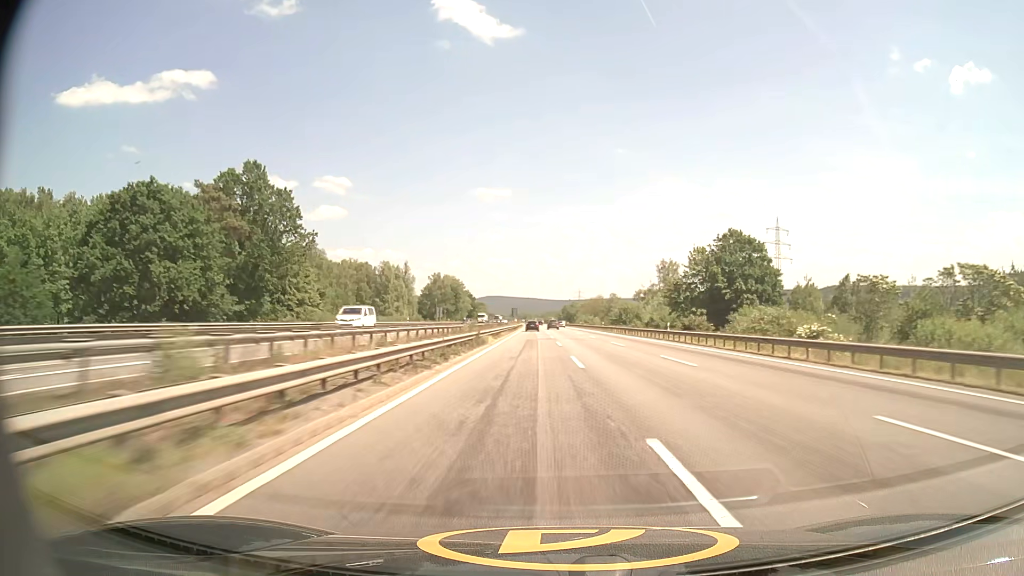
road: motorway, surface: asphalt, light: Day
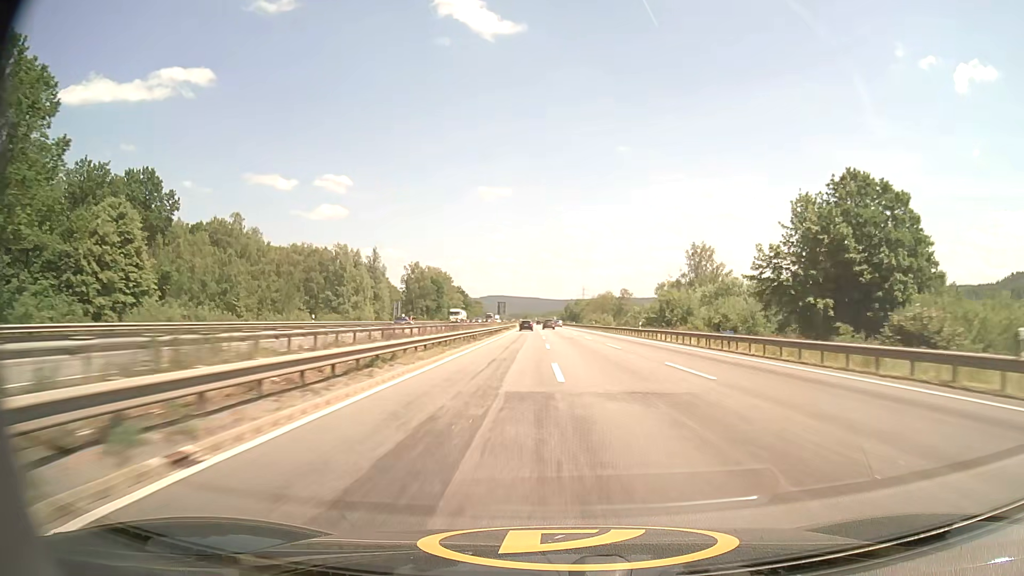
(0.0, +40.9) m; 0°
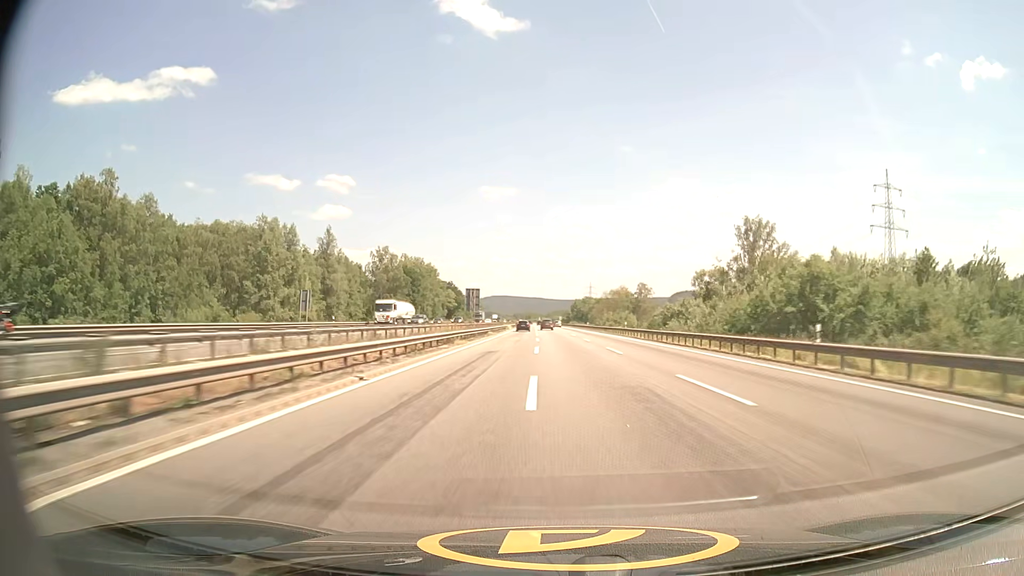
(-0.1, +40.7) m; 0°
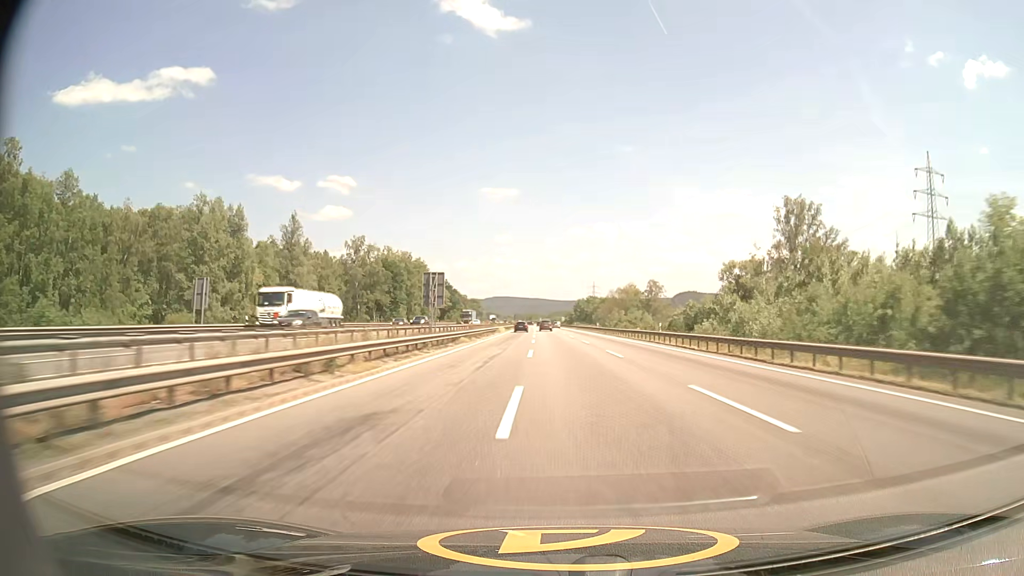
(0.0, +20.4) m; 0°
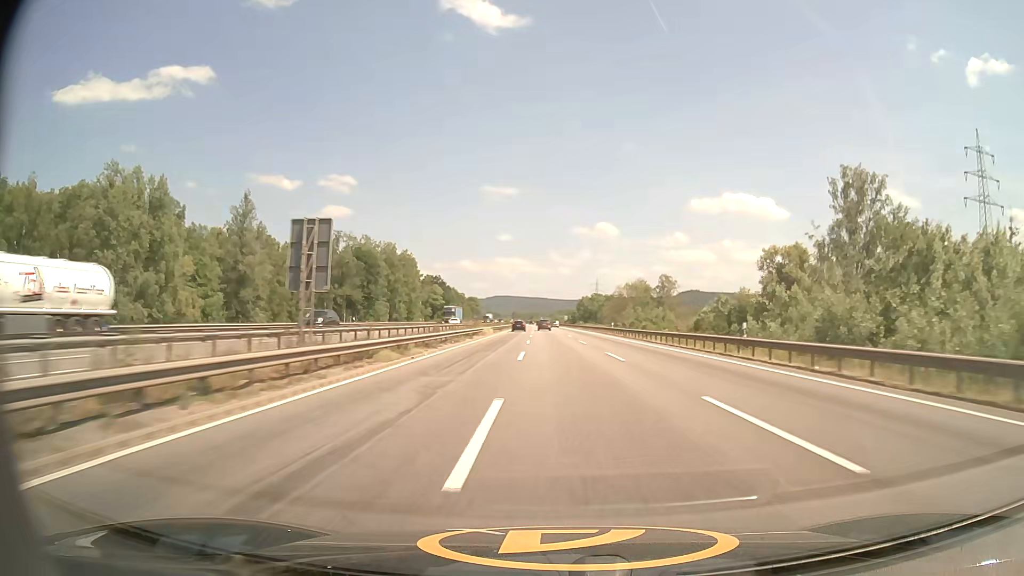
(0.0, +20.5) m; 0°
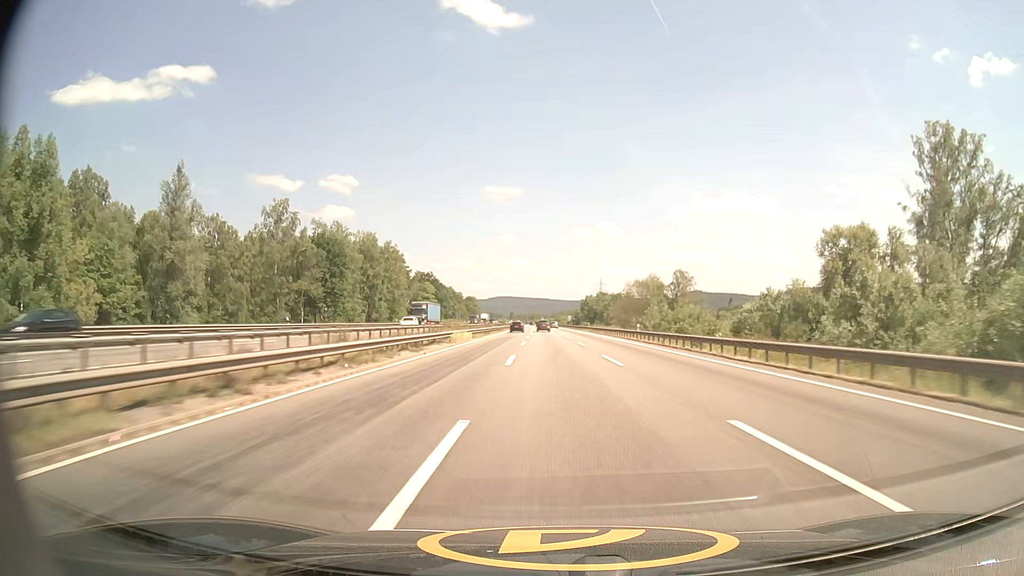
(0.0, +20.5) m; 0°
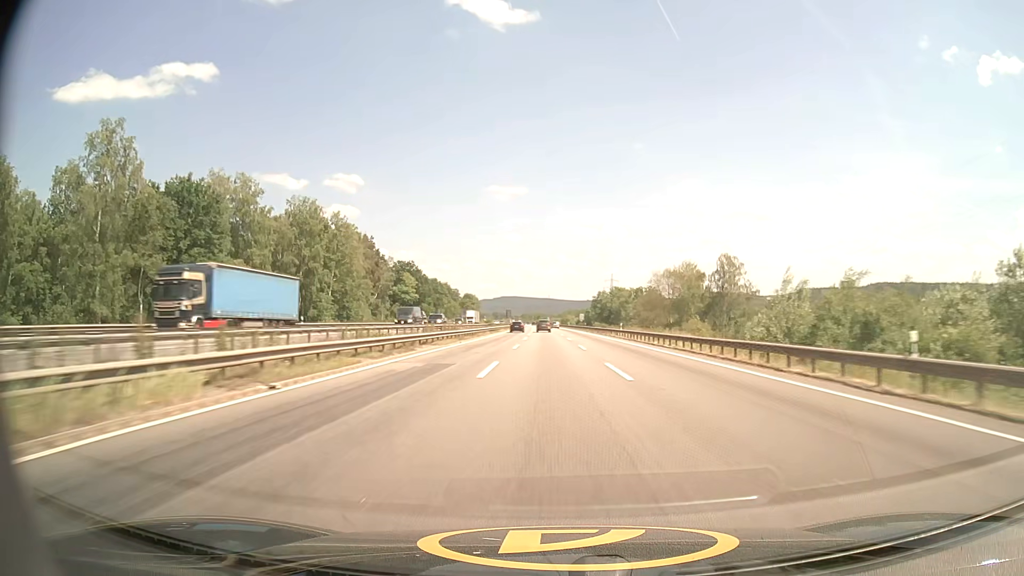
(-0.2, +41.0) m; -1°
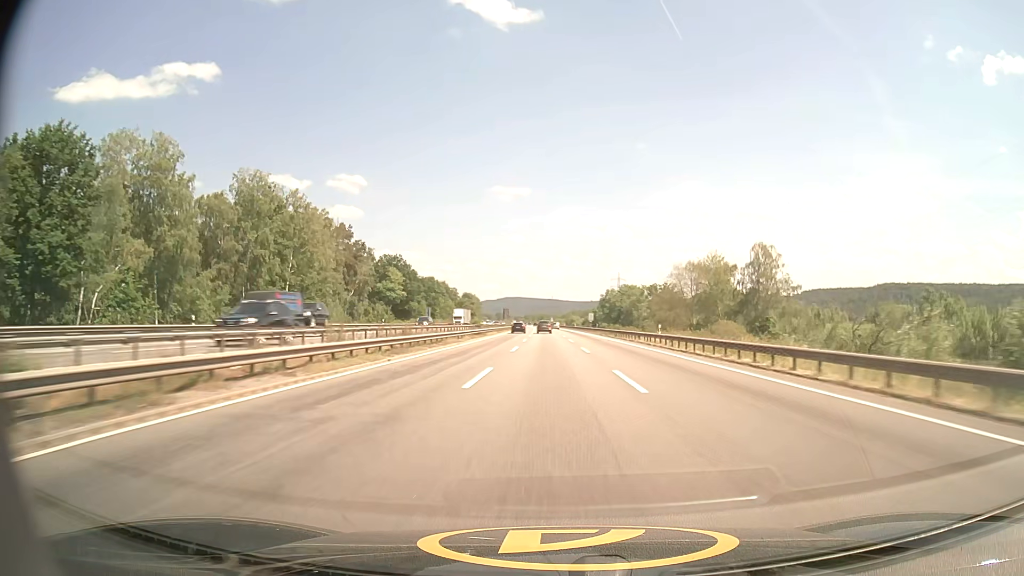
(-0.1, +20.5) m; 0°
(0, +10) (0, +20) (0, +30) (0, +40) (0, +50) (0, +60) (0, +70) (-1, +80) (-1, +90) (-1, +100) m
